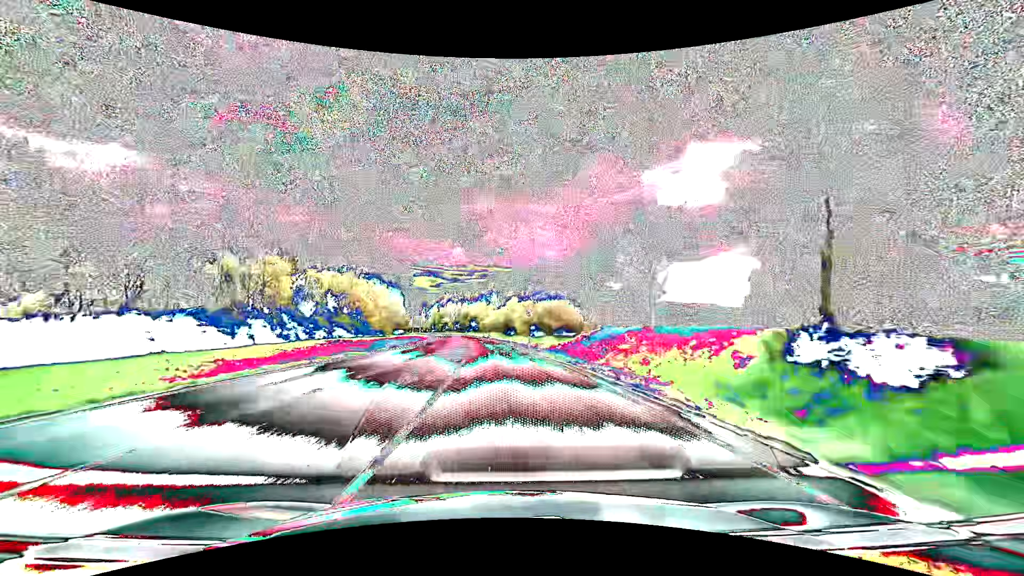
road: primary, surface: asphalt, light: Day
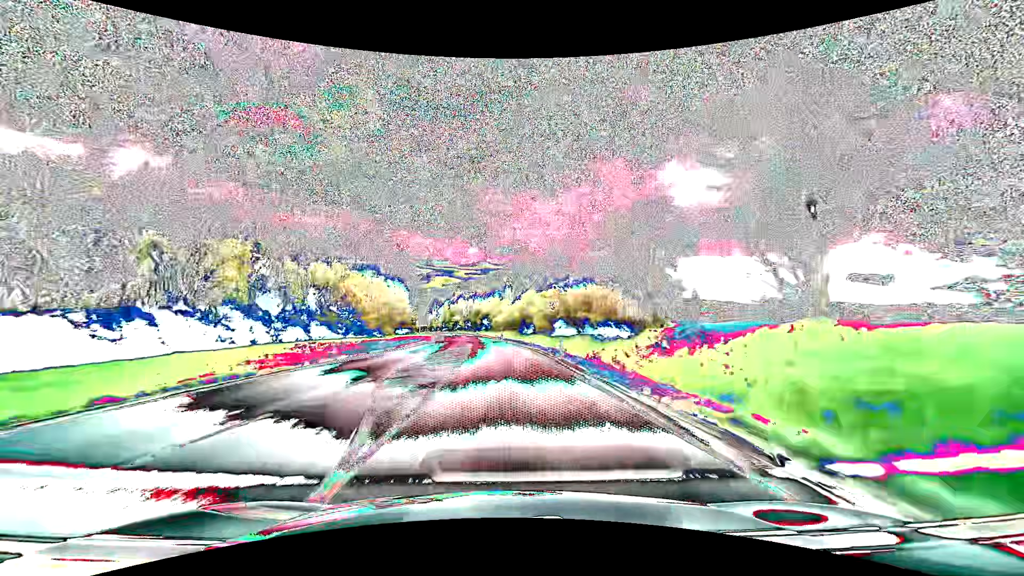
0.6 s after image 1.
(-0.2, +15.8) m; -2°
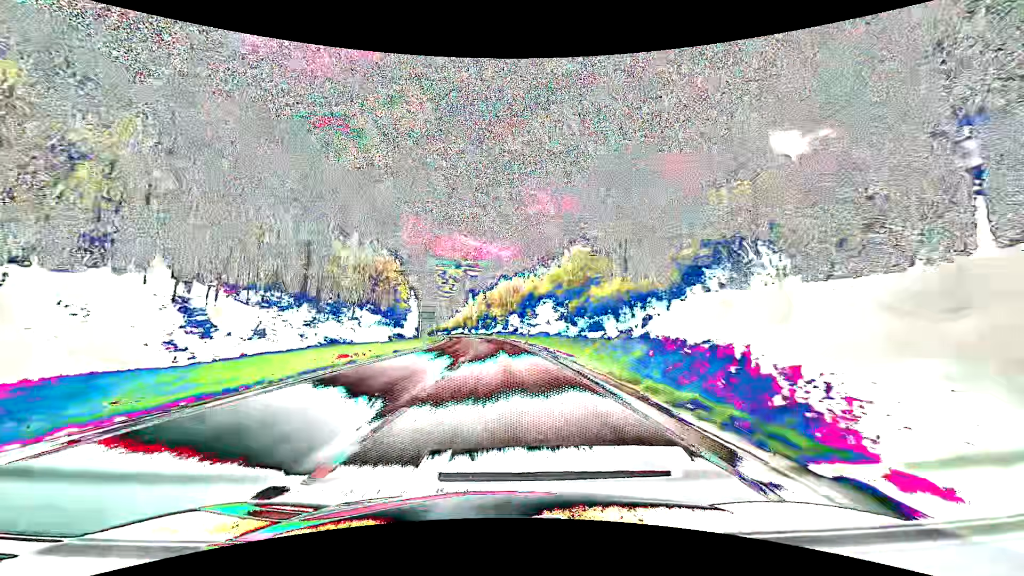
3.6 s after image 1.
(-4.7, +79.0) m; -6°
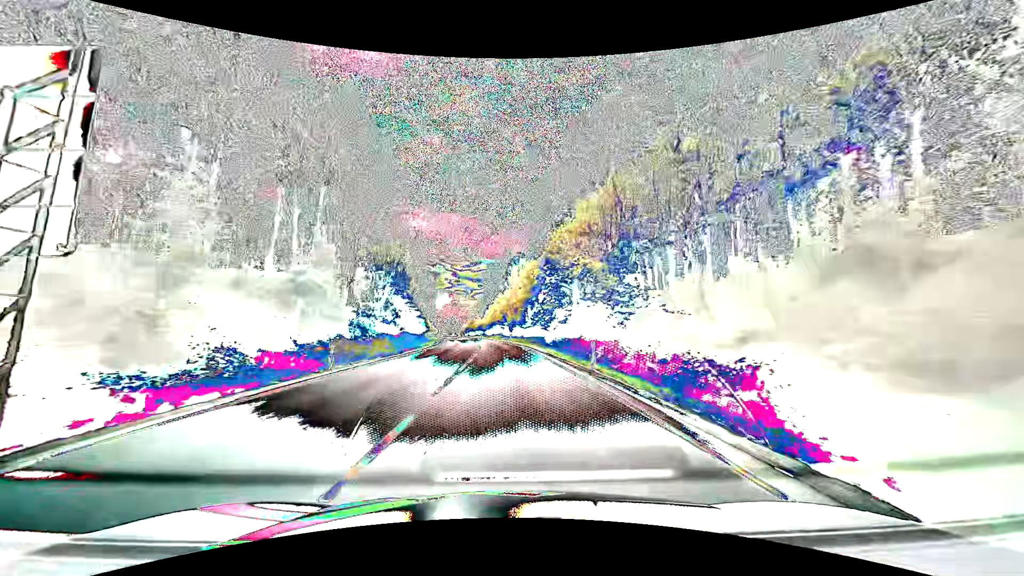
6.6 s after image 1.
(-4.2, +78.9) m; -6°
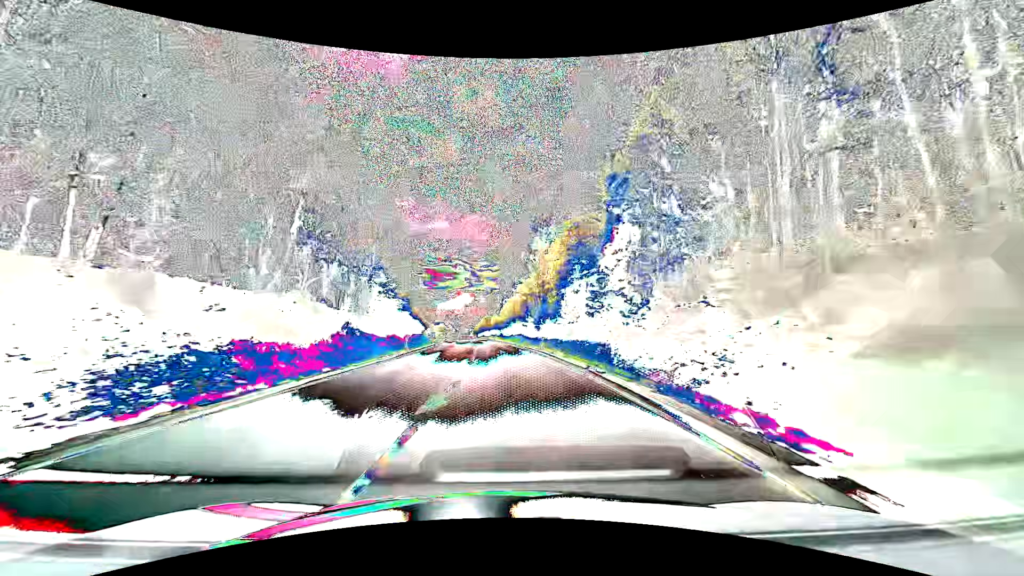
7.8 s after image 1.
(-0.7, +31.7) m; -2°
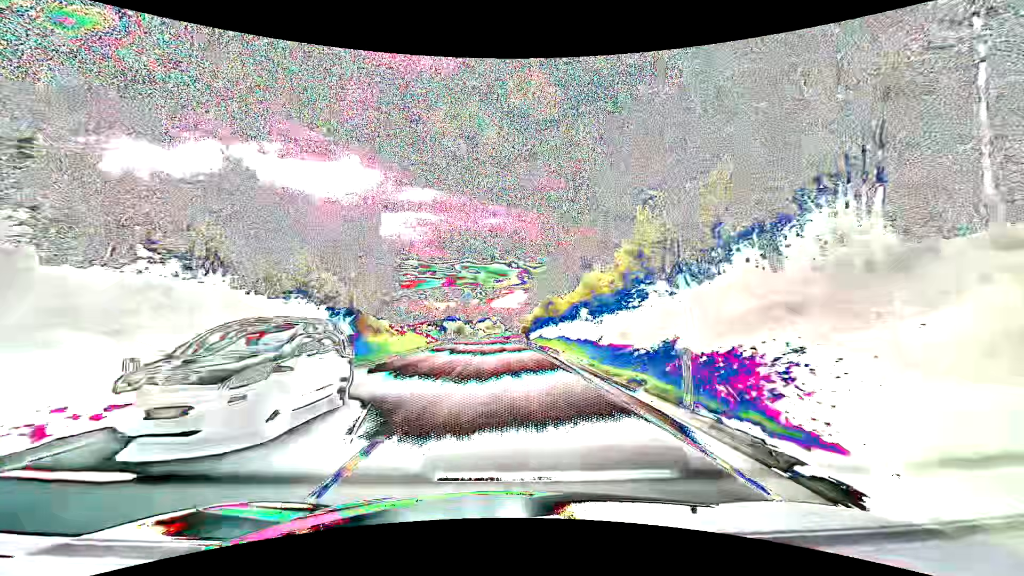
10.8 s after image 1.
(-4.5, +79.2) m; -6°
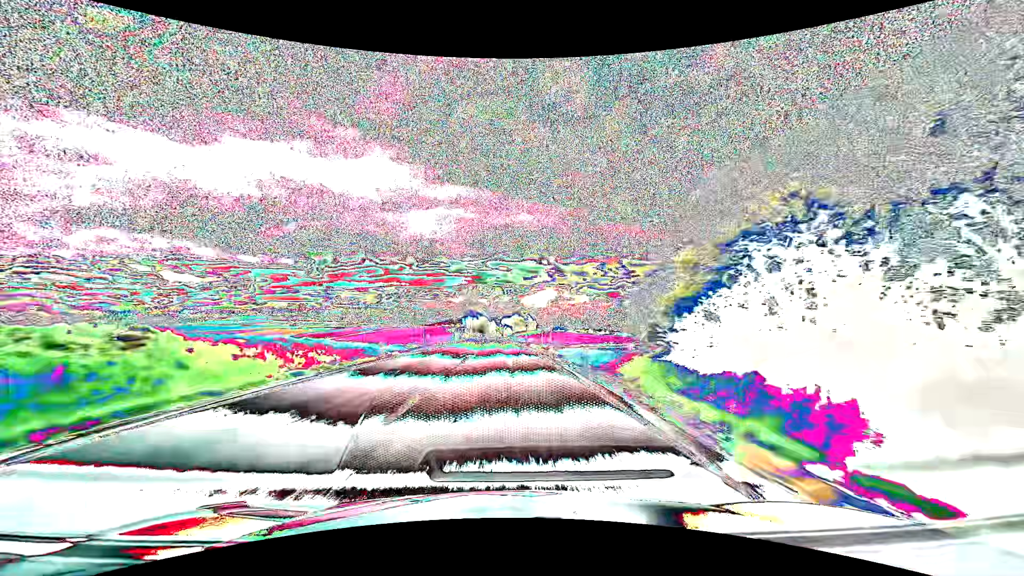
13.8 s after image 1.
(-2.7, +79.3) m; -4°
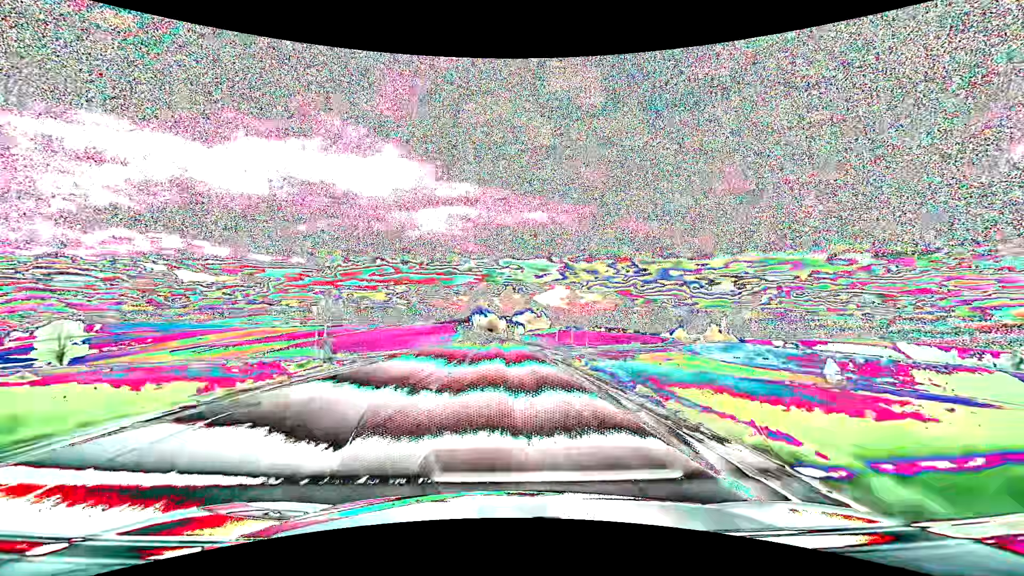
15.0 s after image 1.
(-0.3, +31.7) m; -1°
(0, +10) (0, +20) (0, +30) (0, +40) (-1, +50) (-1, +60) (-1, +70) (-1, +80) (-2, +90) (-2, +100) m
